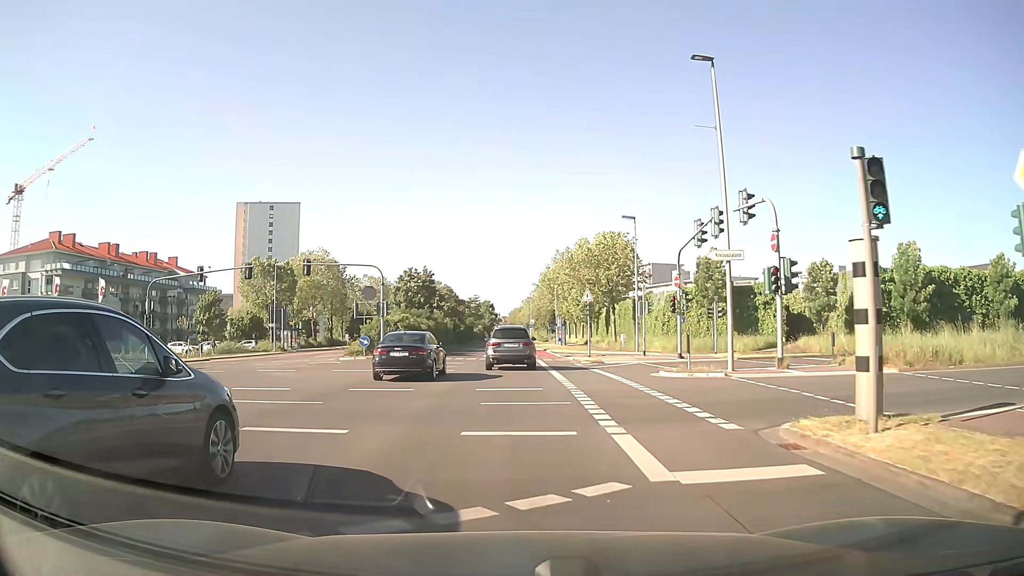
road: secondary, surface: asphalt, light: Day
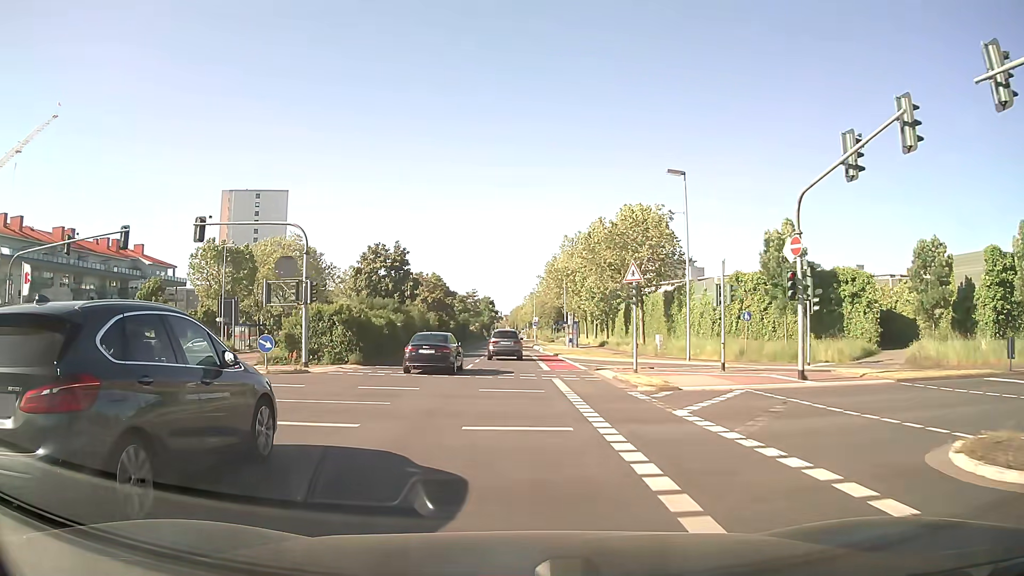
(-0.1, +15.6) m; 0°
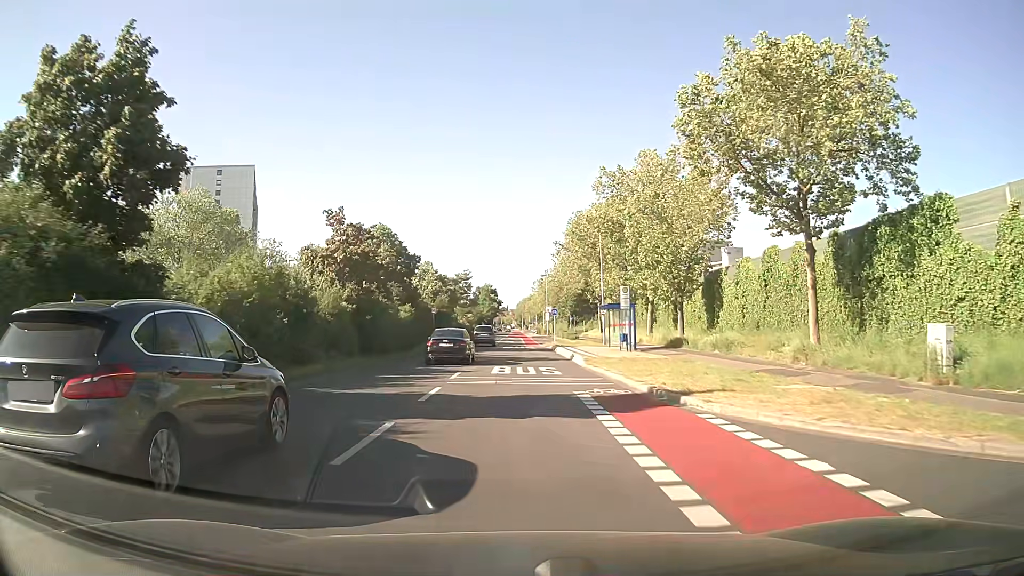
(-0.3, +32.9) m; -1°
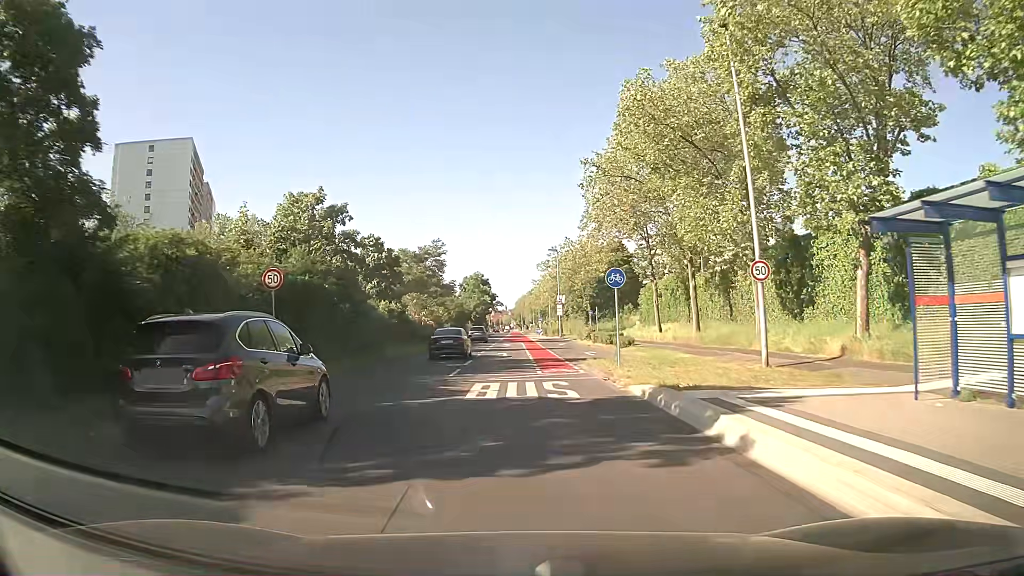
(+0.1, +35.7) m; 0°
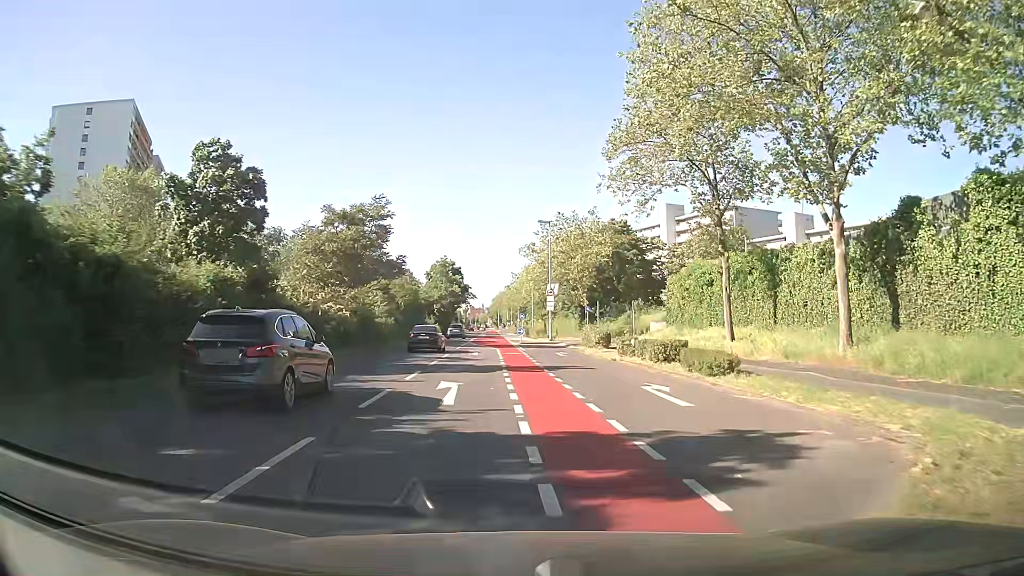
(0.0, +20.9) m; +2°
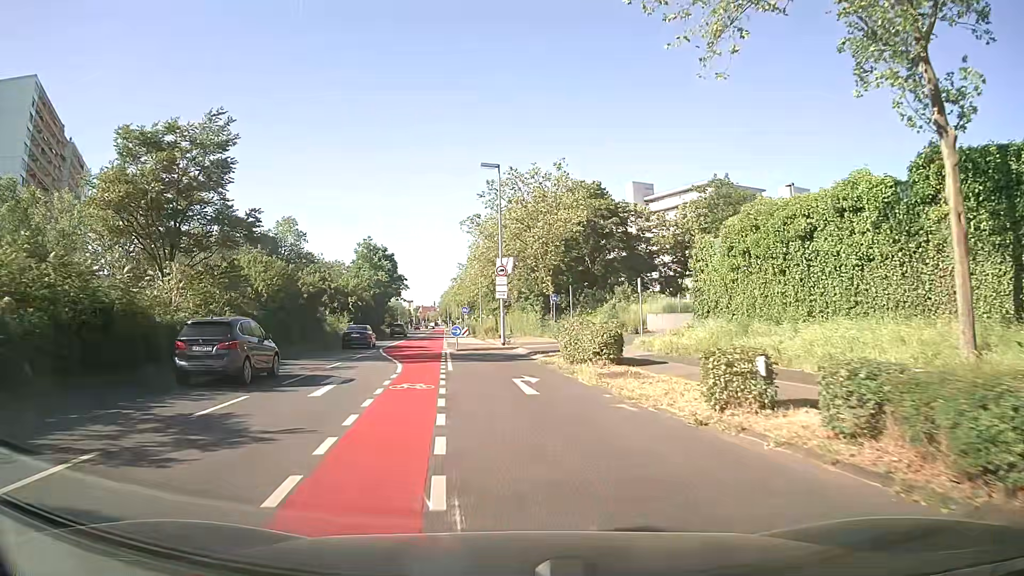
(+0.8, +19.6) m; +4°
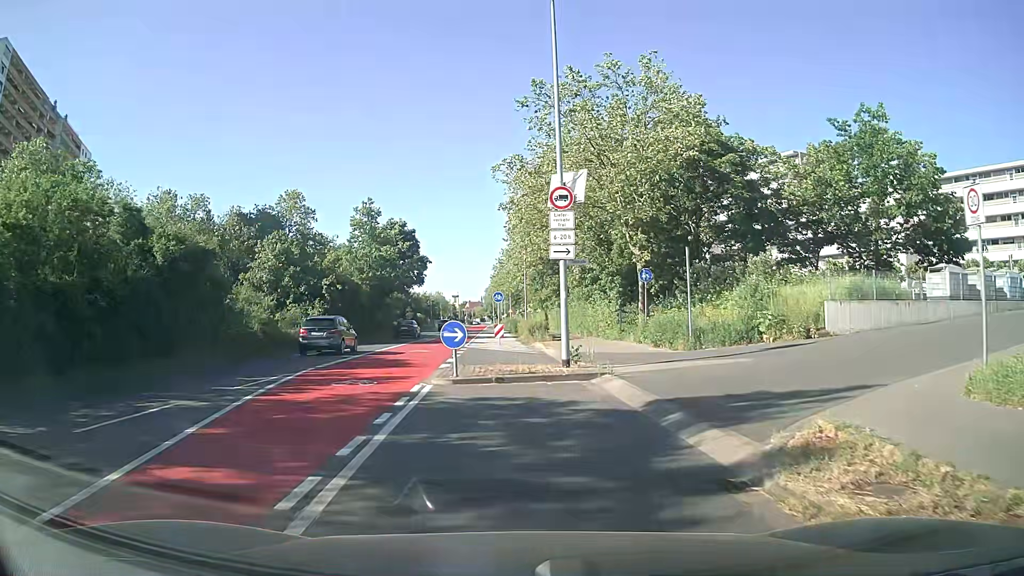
(-0.6, +20.3) m; -5°
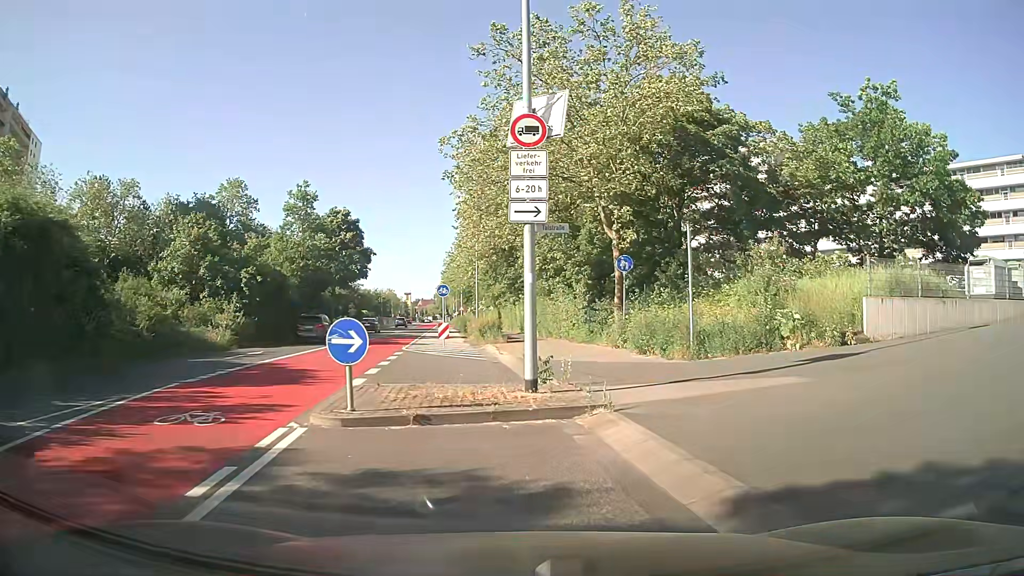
(+0.1, +5.5) m; +4°
